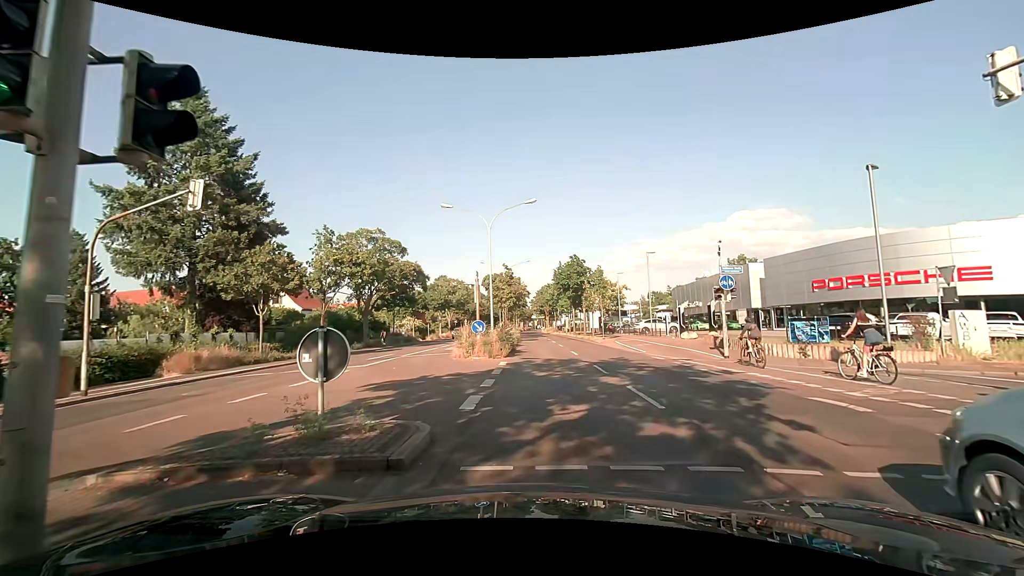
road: primary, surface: asphalt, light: Day
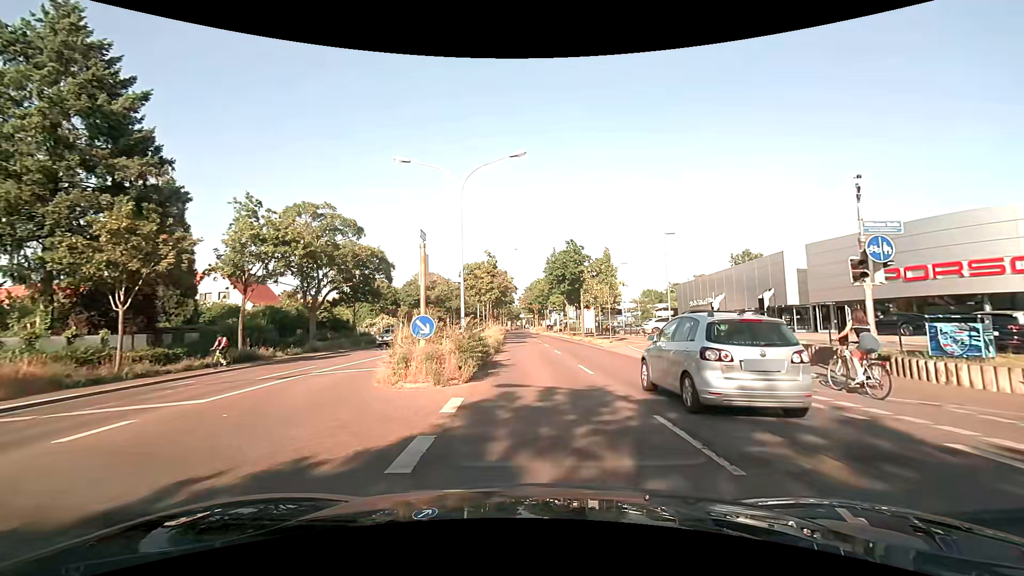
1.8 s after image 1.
(0.0, +9.8) m; 0°
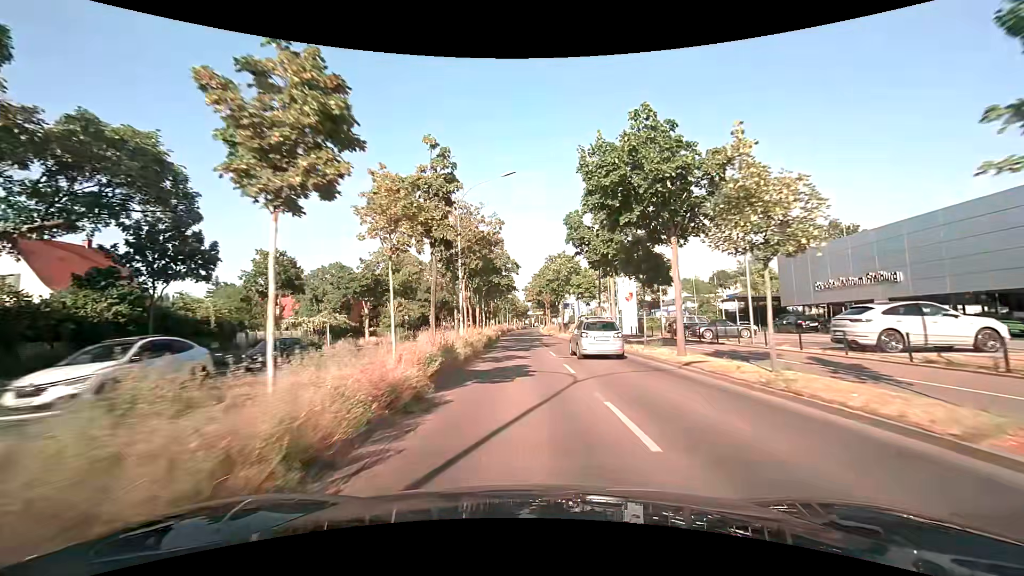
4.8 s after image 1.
(+0.6, +28.3) m; 0°
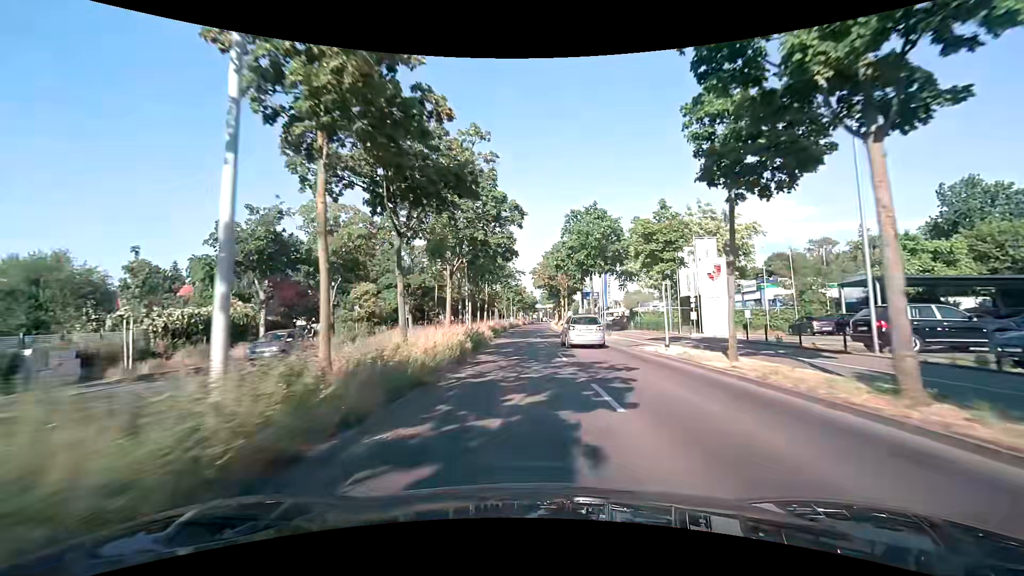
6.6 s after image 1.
(-0.3, +22.2) m; -1°
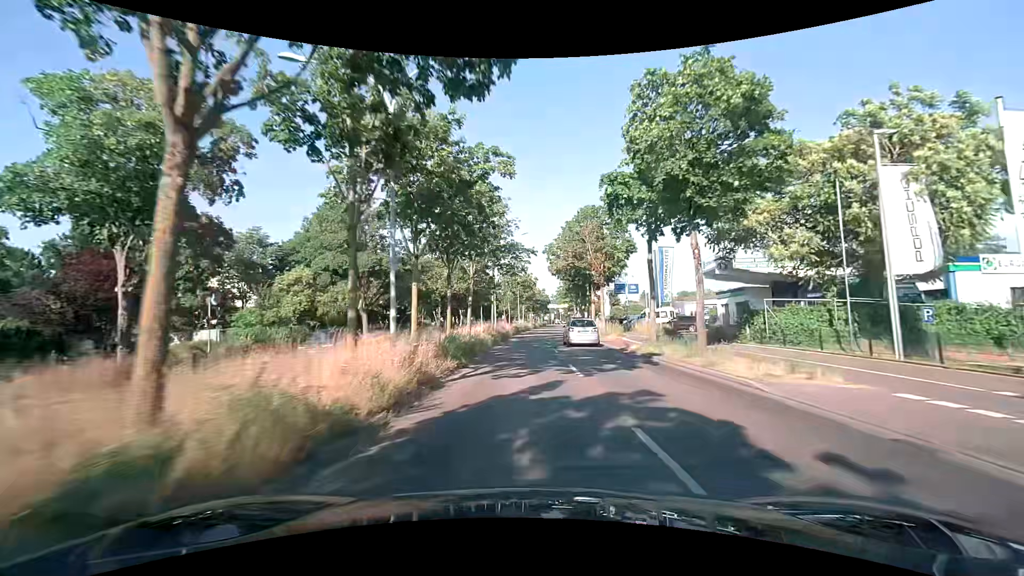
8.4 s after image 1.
(-0.2, +22.2) m; -1°
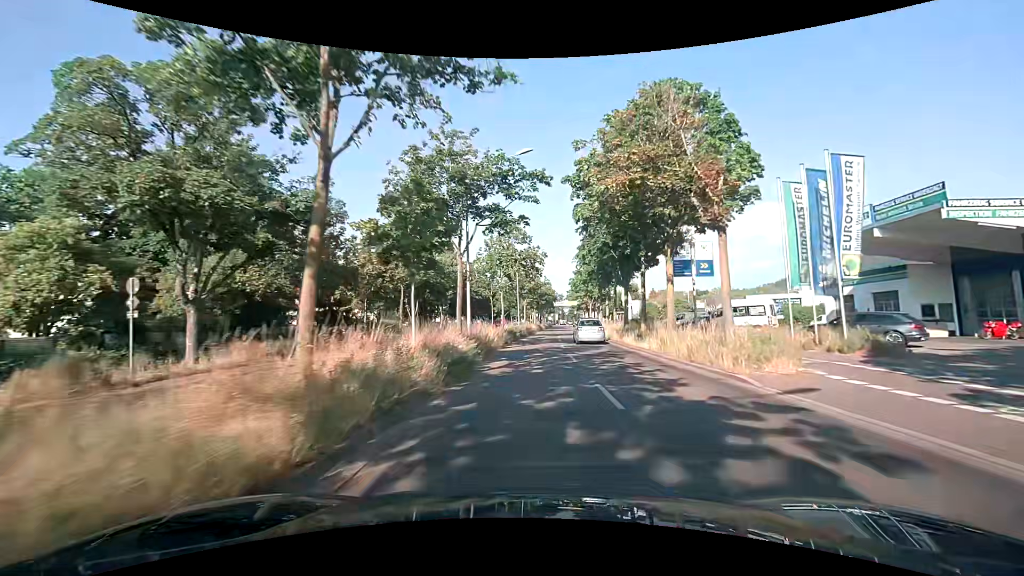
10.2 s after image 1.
(-0.1, +23.3) m; 0°
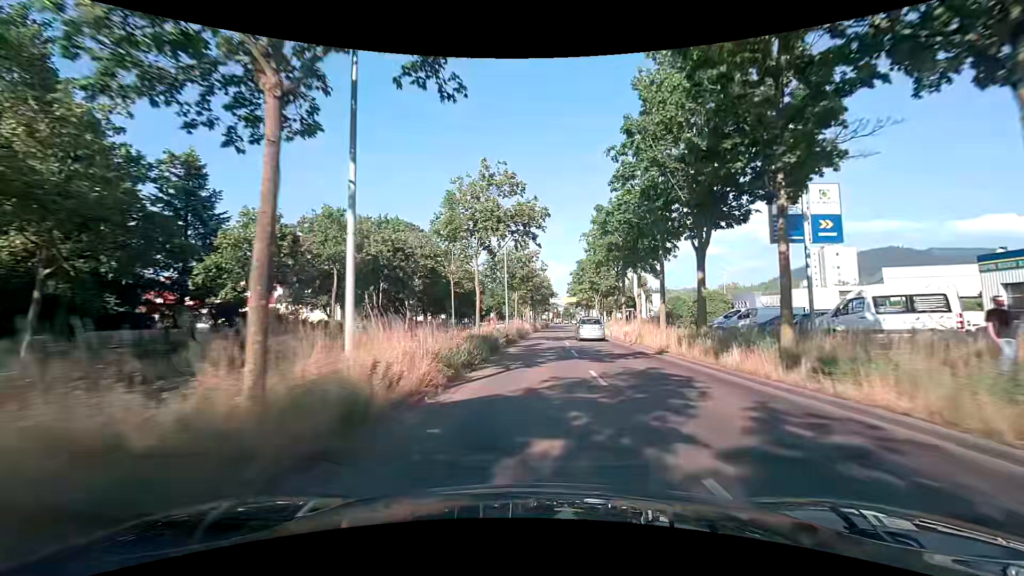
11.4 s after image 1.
(+0.1, +15.6) m; +1°
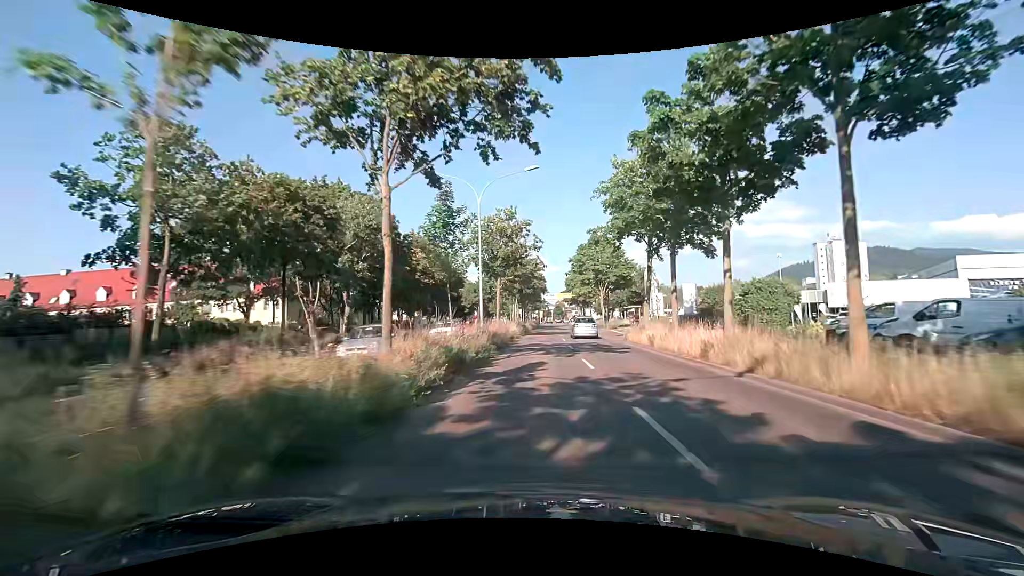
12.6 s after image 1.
(+0.2, +14.8) m; +1°
